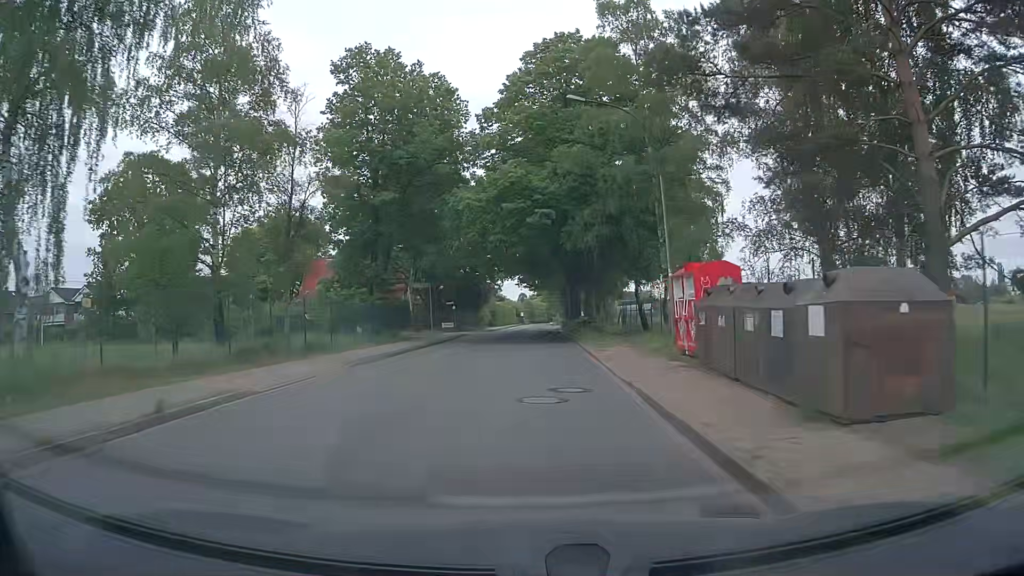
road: unclassified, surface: asphalt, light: Day
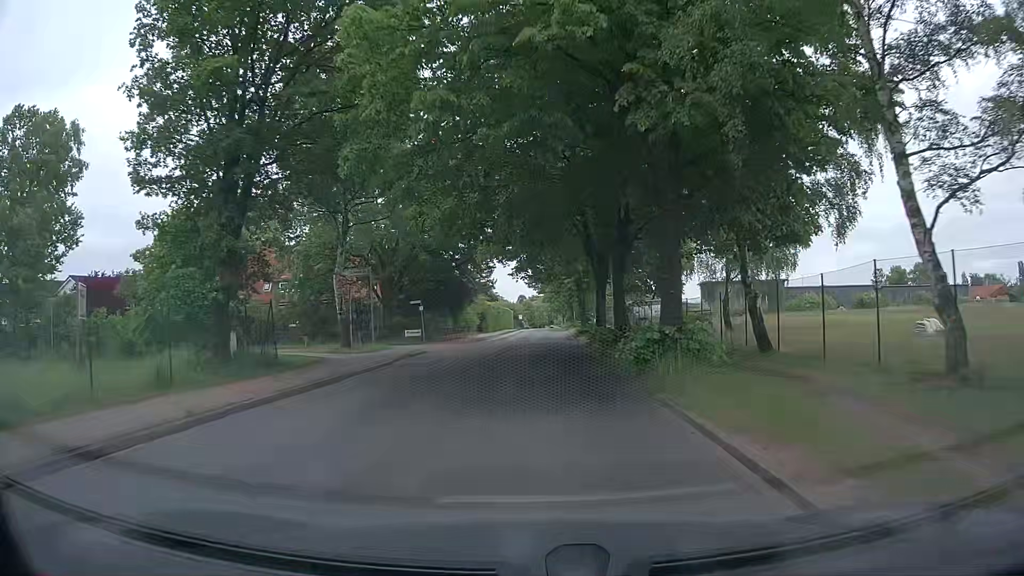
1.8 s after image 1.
(0.0, +19.8) m; +1°
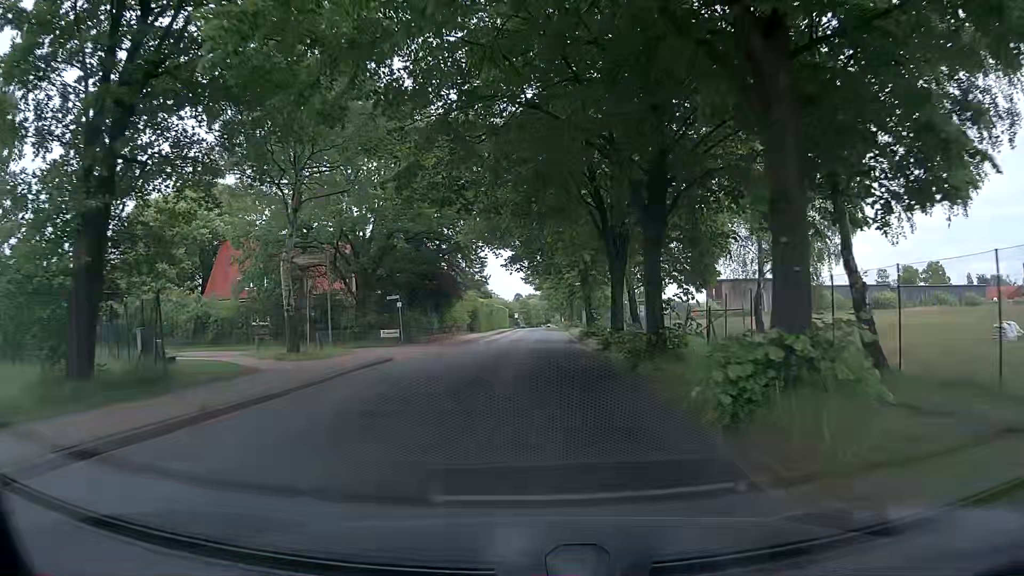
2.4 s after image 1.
(-0.1, +6.8) m; 0°
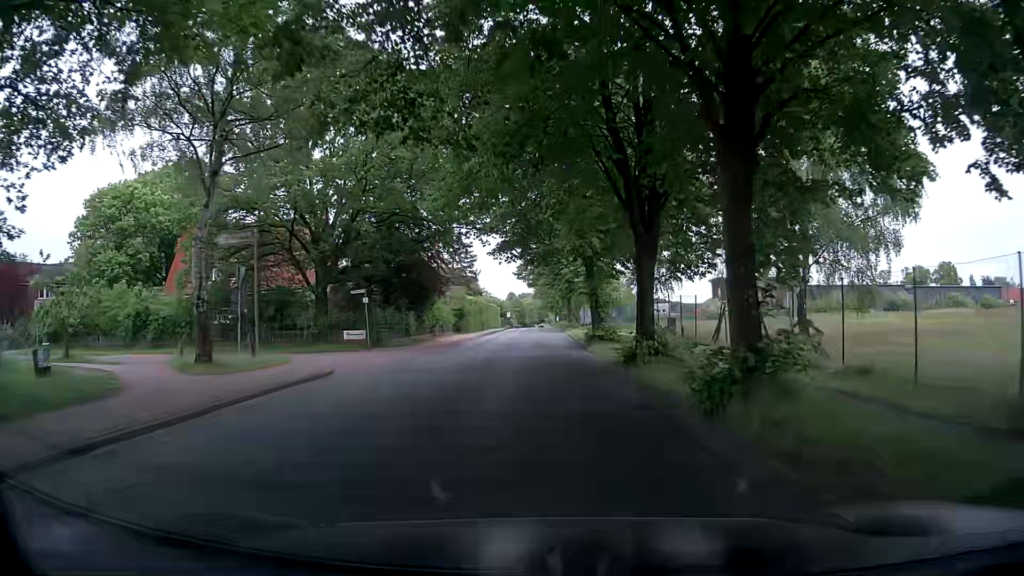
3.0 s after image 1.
(0.0, +6.9) m; 0°
